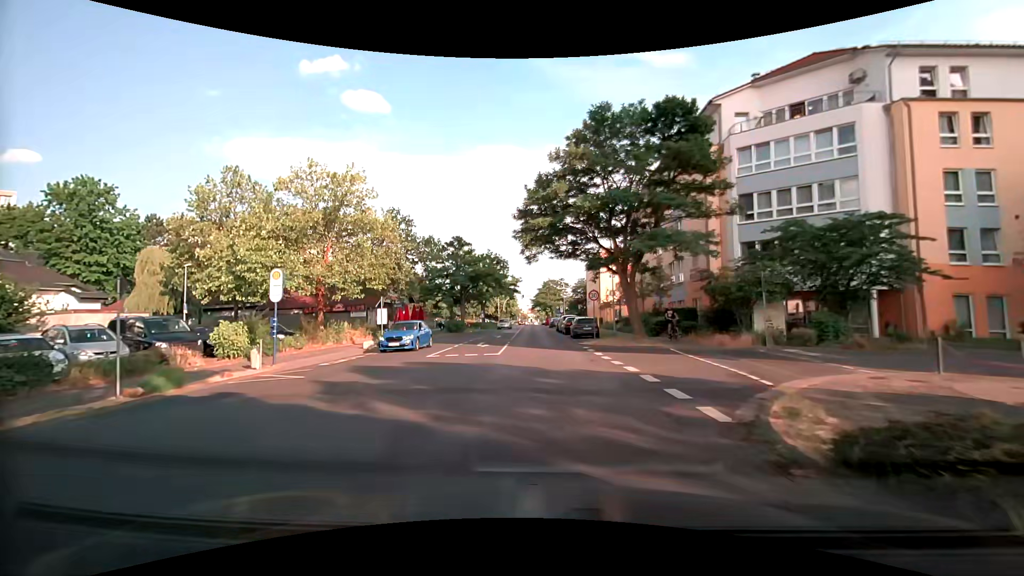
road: tertiary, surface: asphalt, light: Day
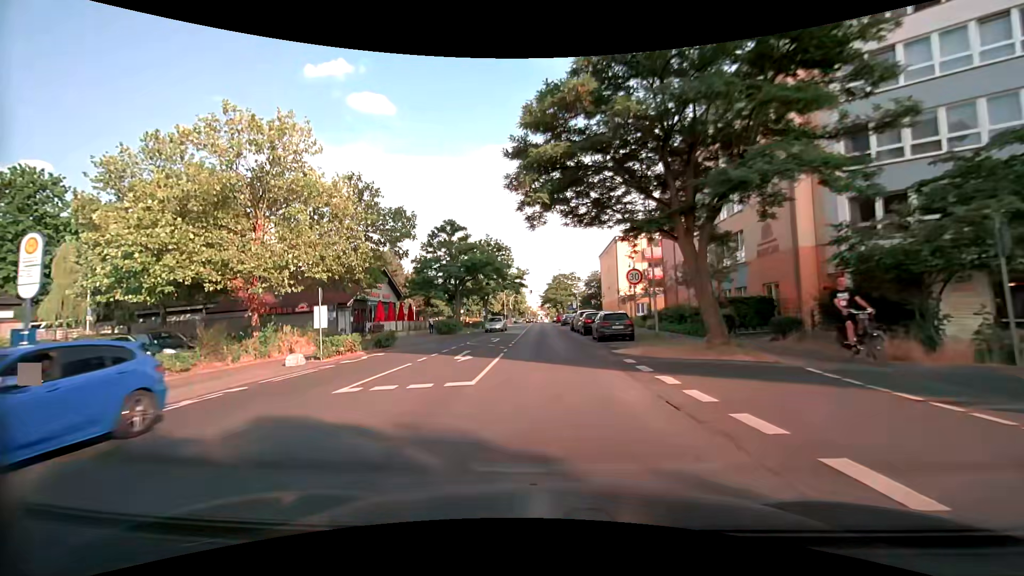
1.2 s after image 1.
(-0.1, +9.5) m; -2°
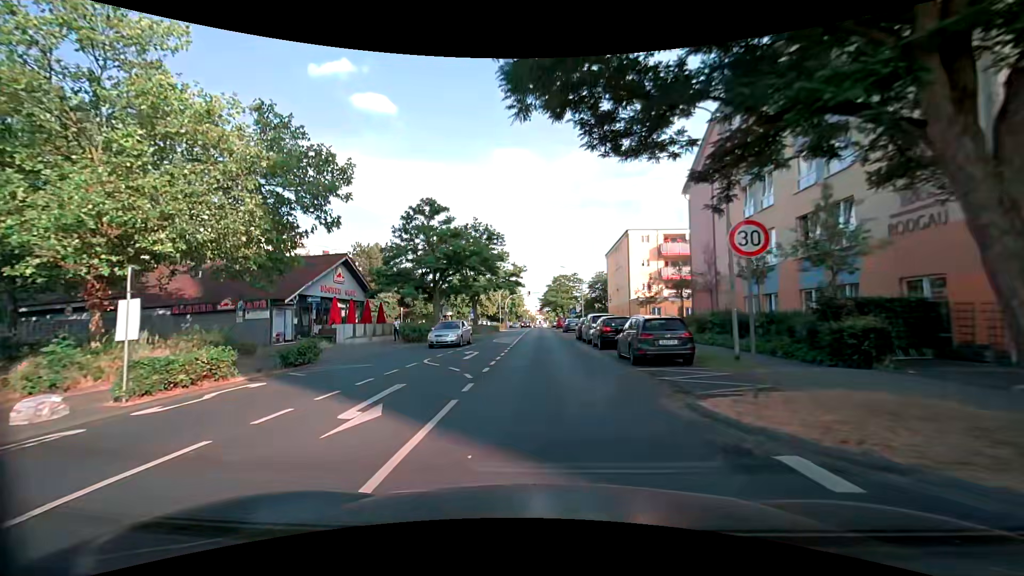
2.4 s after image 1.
(0.0, +9.6) m; 0°
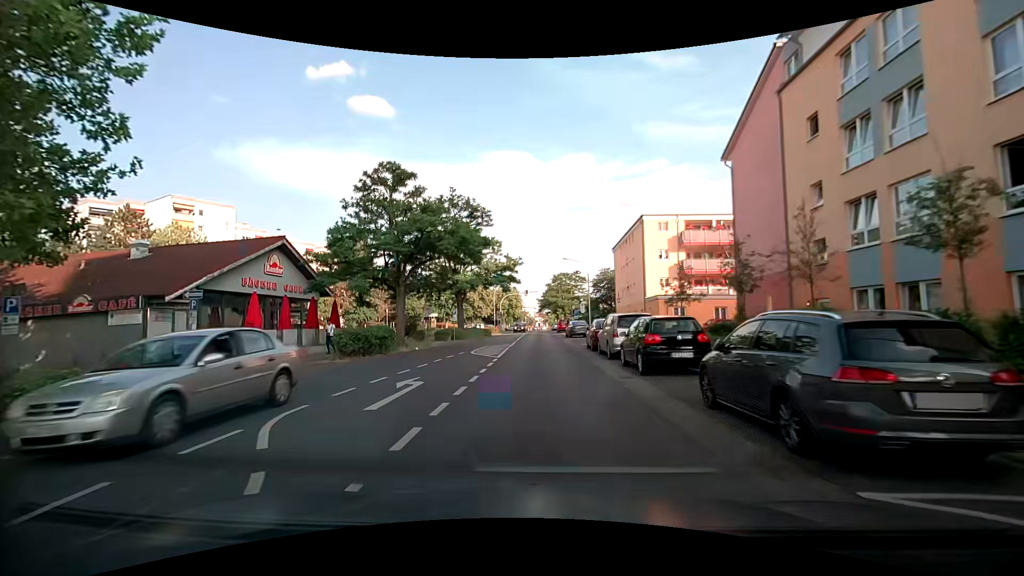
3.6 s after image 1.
(0.0, +9.6) m; 0°
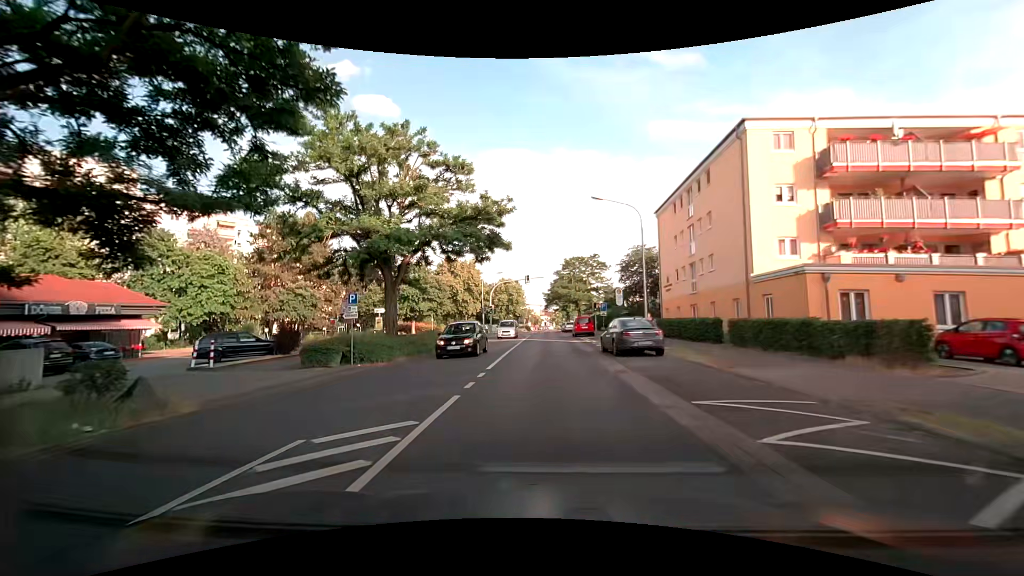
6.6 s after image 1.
(-0.2, +24.1) m; -1°
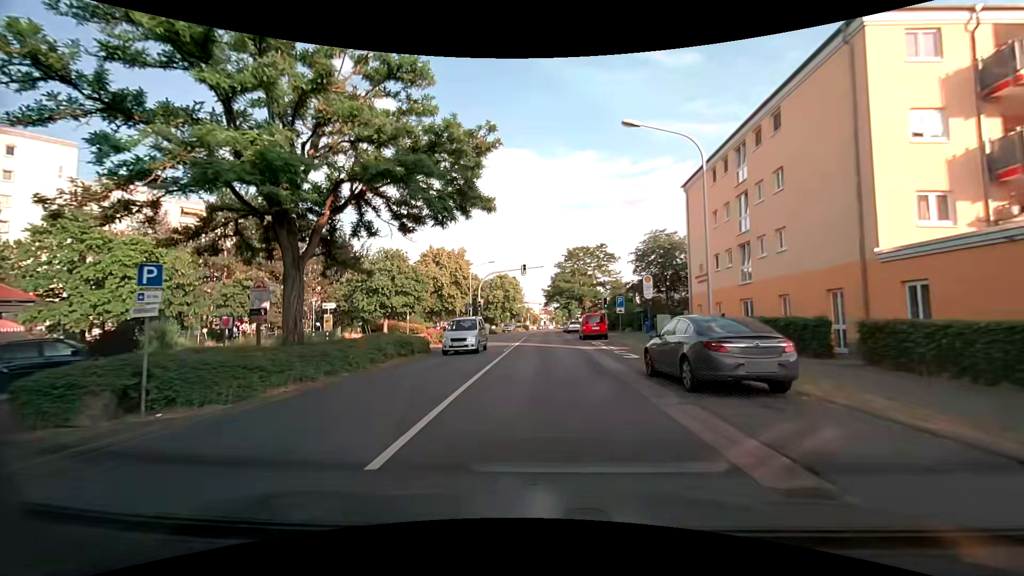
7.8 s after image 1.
(0.0, +9.7) m; 0°
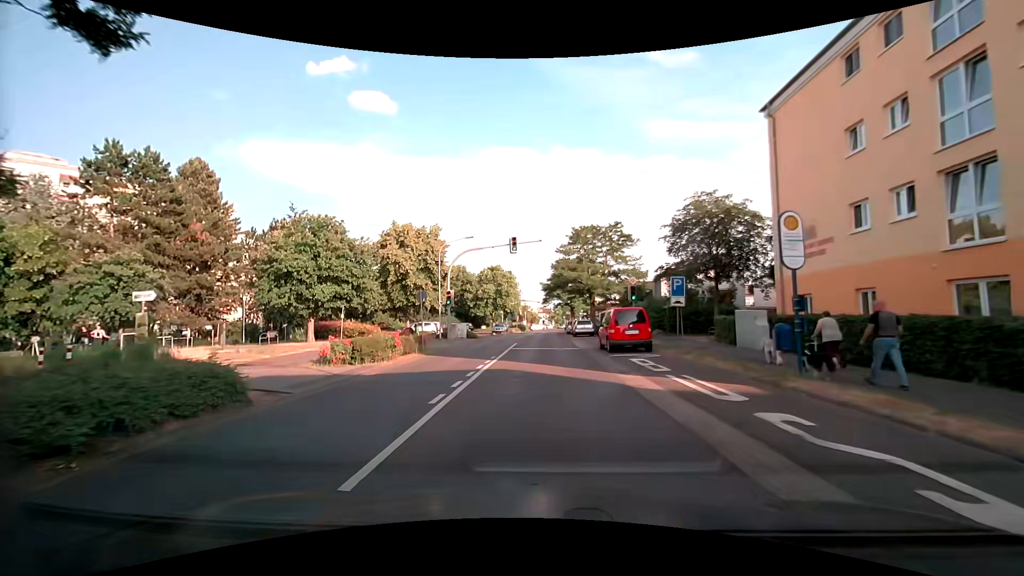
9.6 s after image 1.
(+0.1, +14.7) m; 0°
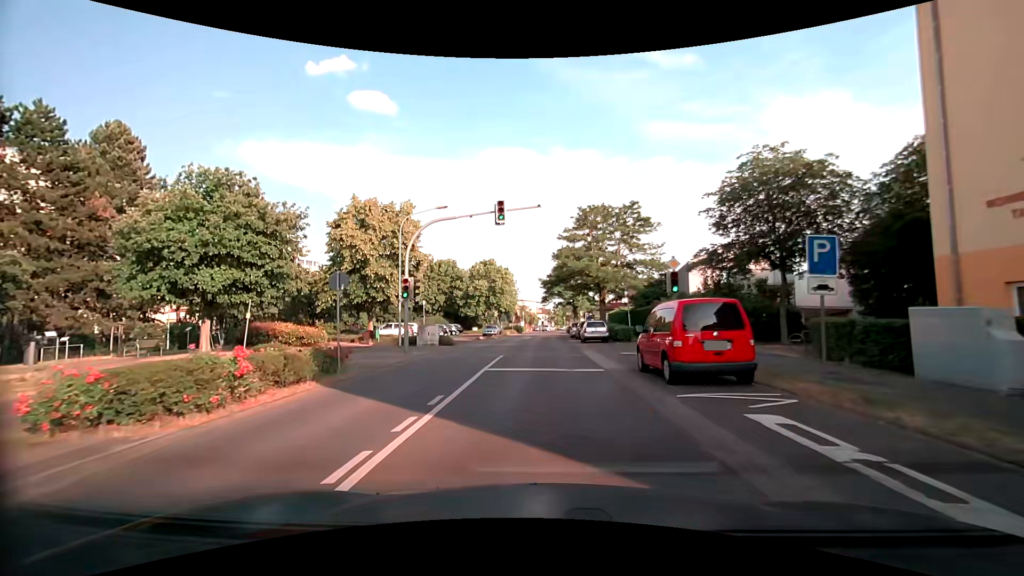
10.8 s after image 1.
(+0.1, +9.9) m; +1°
(0, +10) (0, +20) (0, +30) (0, +40) (+1, +50) (+1, +60) (+1, +70) (+2, +80) (+2, +90) (+3, +100) m
